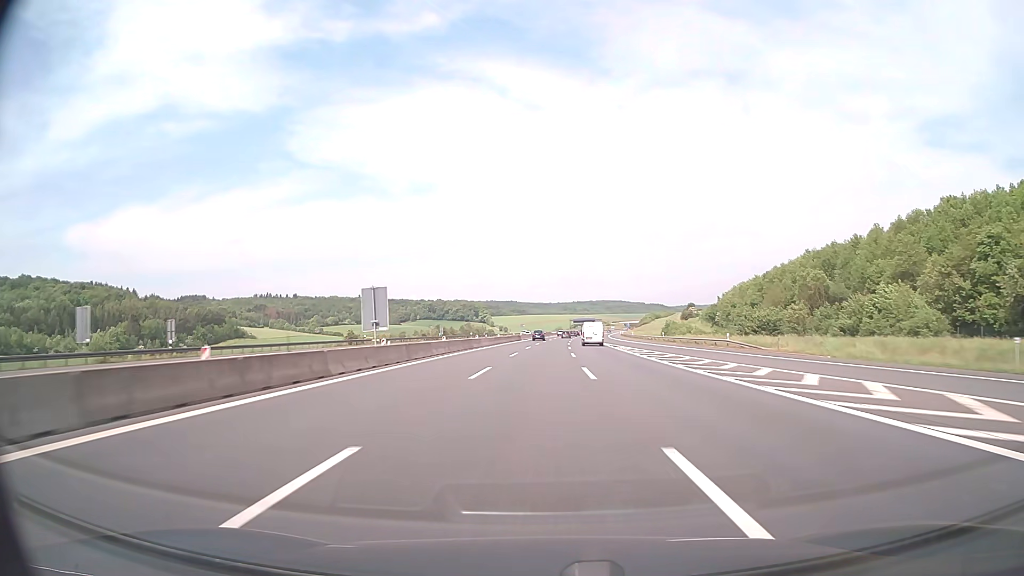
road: motorway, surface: asphalt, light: Day
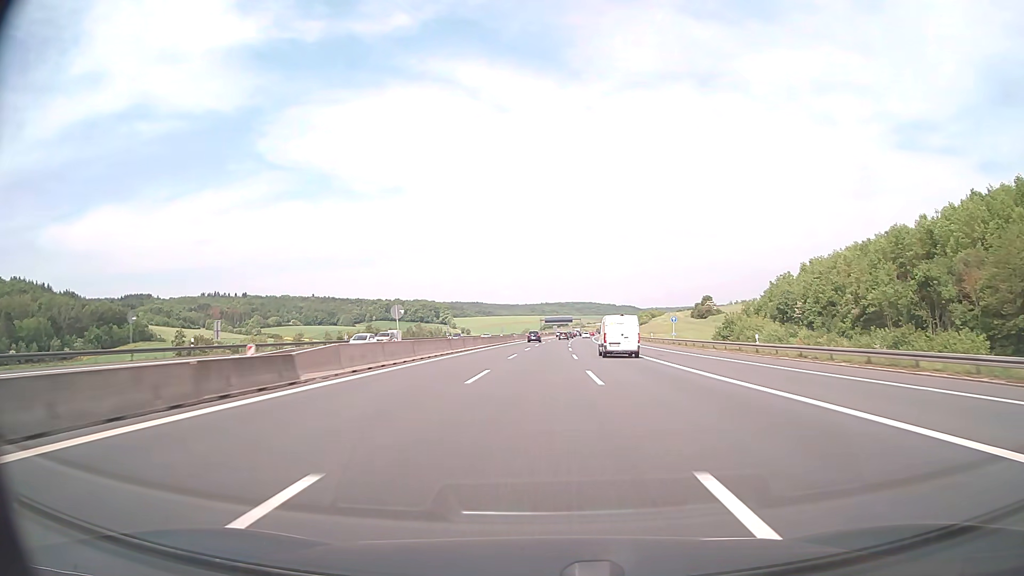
(+2.1, +91.9) m; +3°
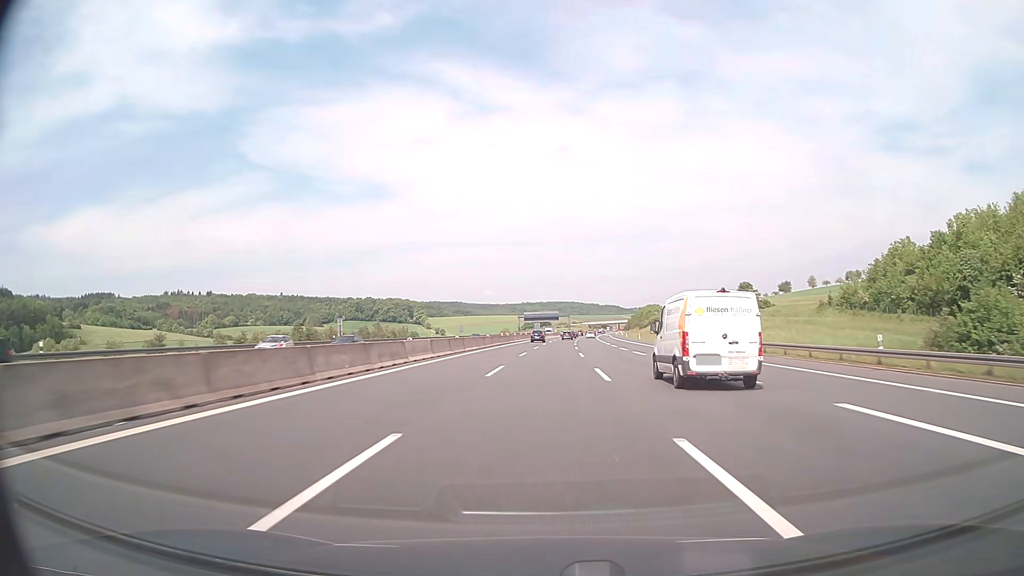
(+1.1, +69.3) m; +2°
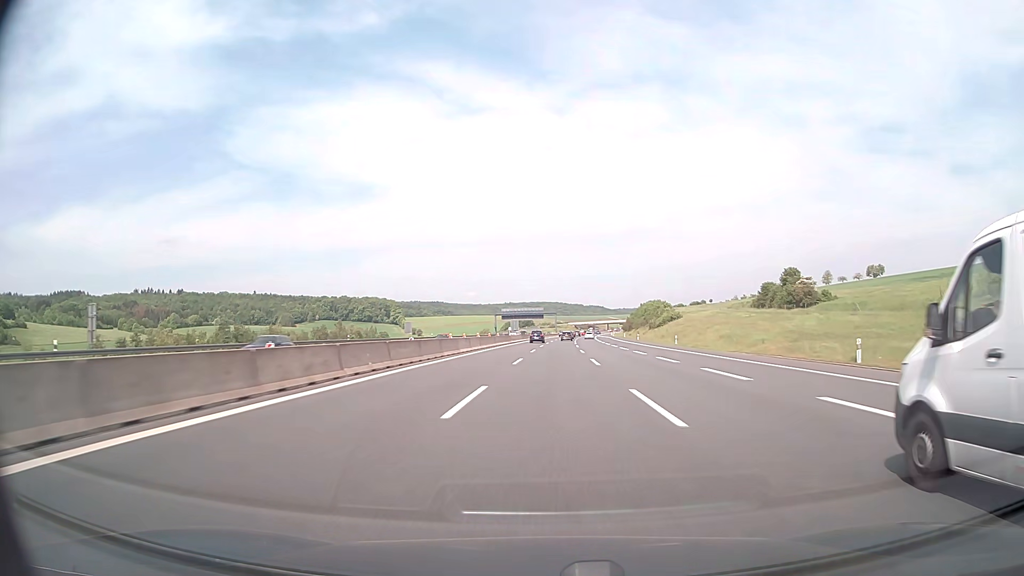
(+0.5, +46.3) m; +1°
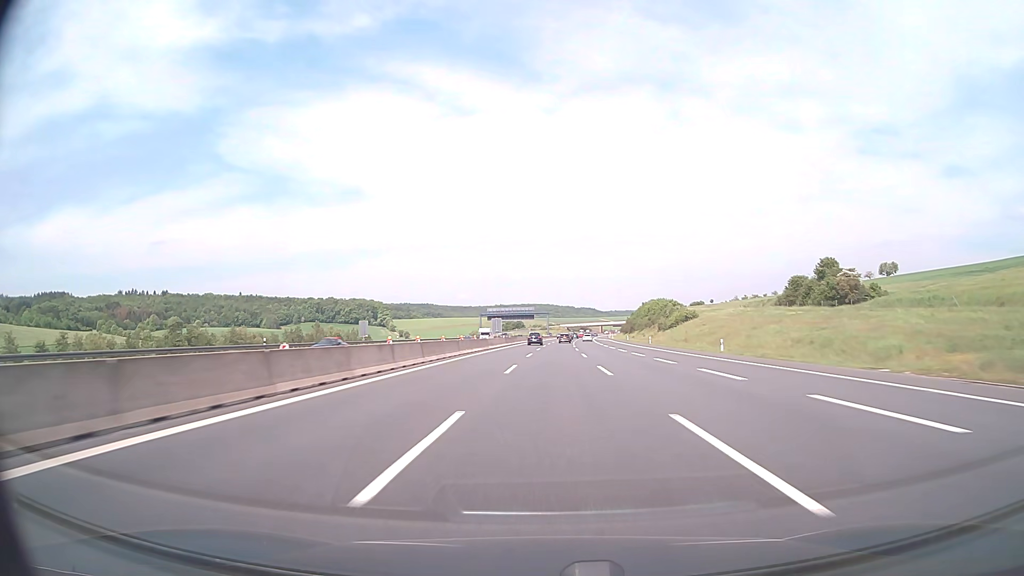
(+0.2, +23.3) m; +1°
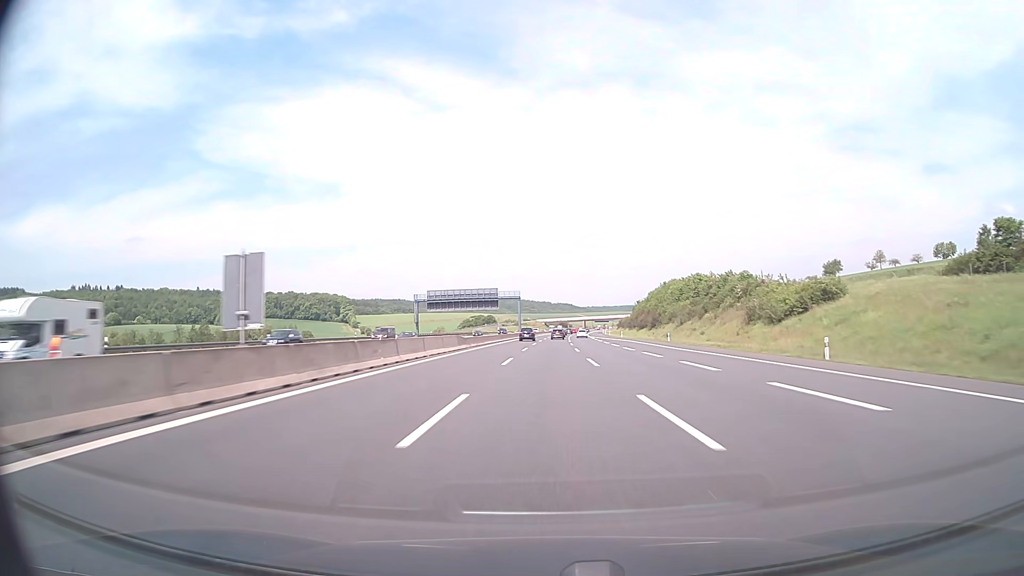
(+1.3, +69.8) m; +2°
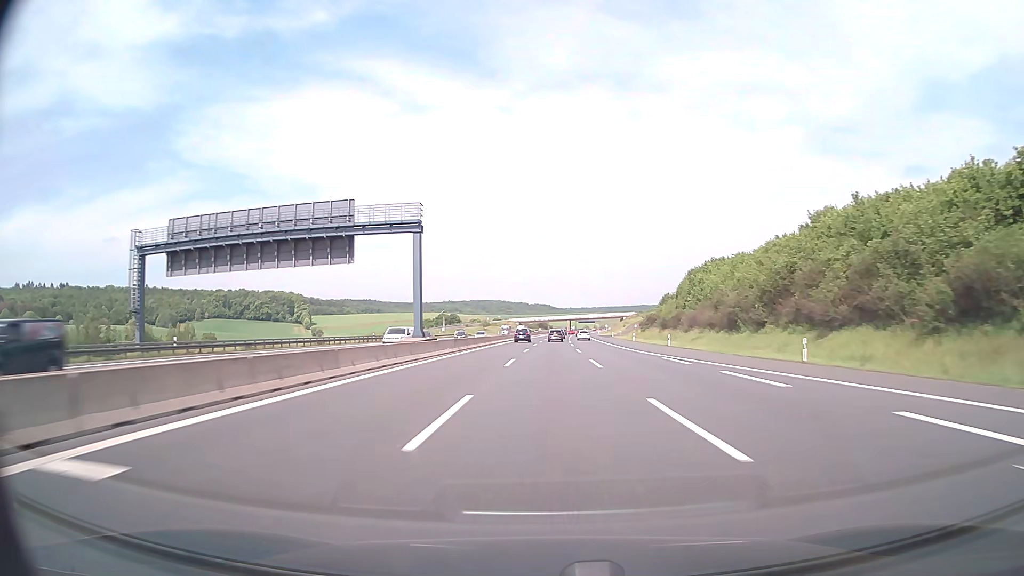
(+1.4, +90.3) m; +2°
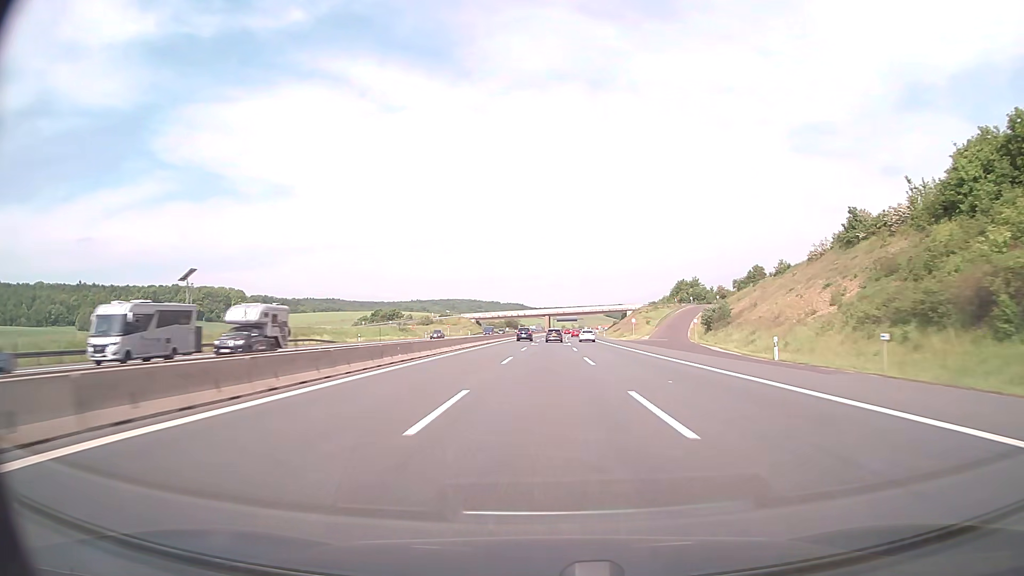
(+2.4, +107.0) m; +2°
(0, +10) (0, +20) (0, +30) (0, +40) (0, +50) (+1, +60) (+1, +70) (+1, +80) (+1, +90) (+2, +100) m
